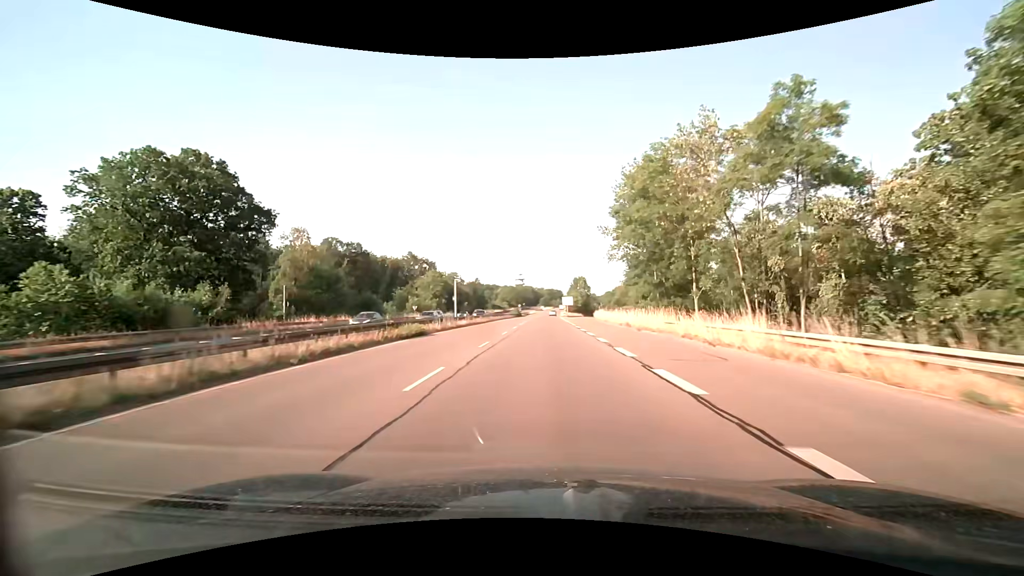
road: trunk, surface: asphalt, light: Day
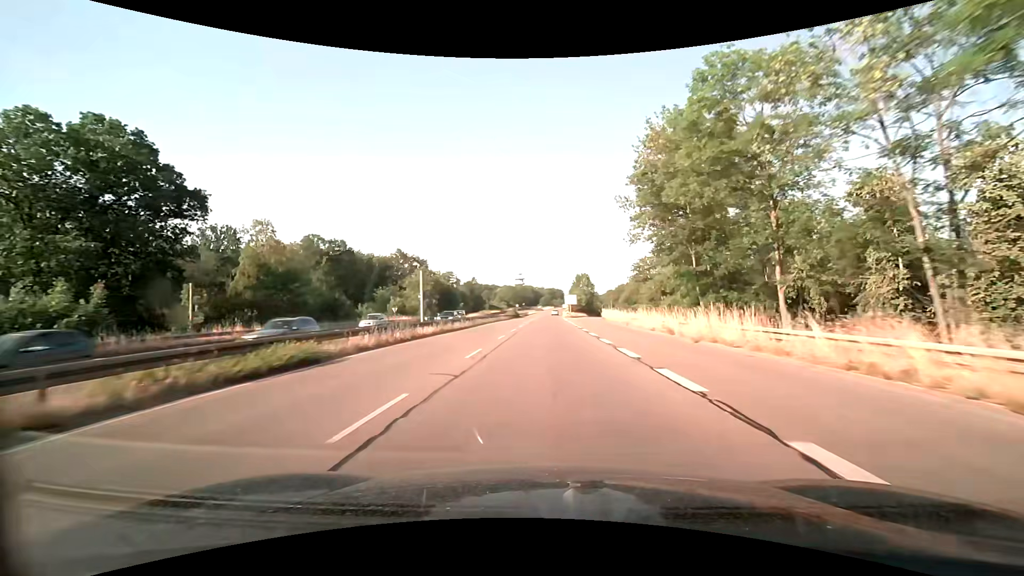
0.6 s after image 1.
(+0.1, +12.0) m; 0°
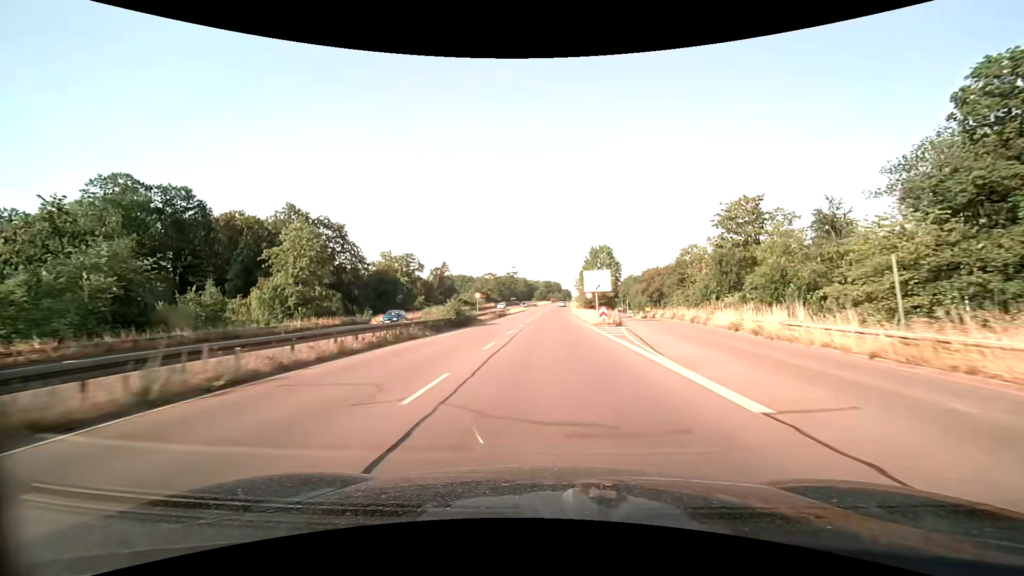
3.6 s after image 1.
(+0.4, +61.3) m; +1°
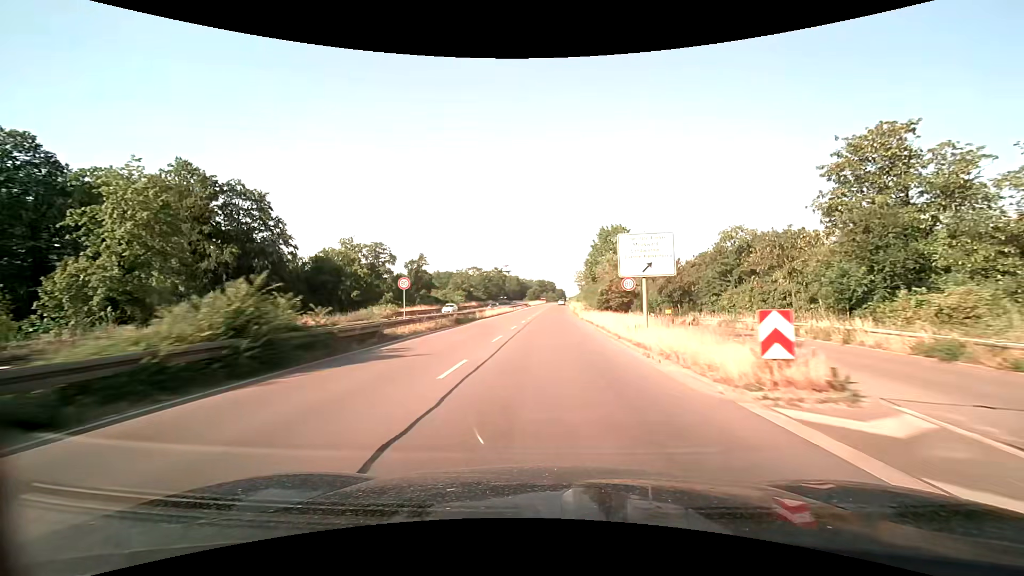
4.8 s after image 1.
(+0.1, +24.9) m; +1°
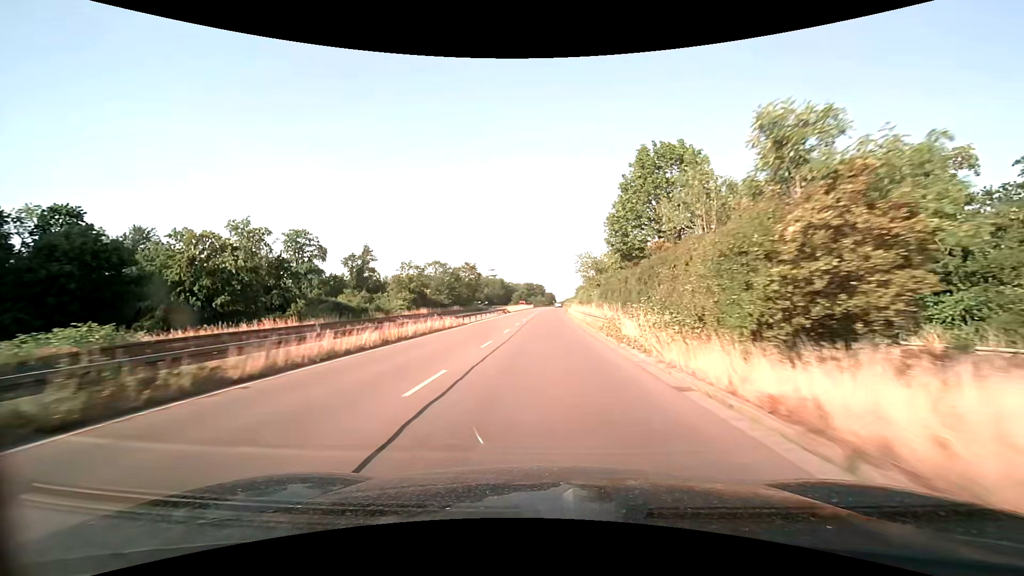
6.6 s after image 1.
(+0.5, +37.7) m; +1°
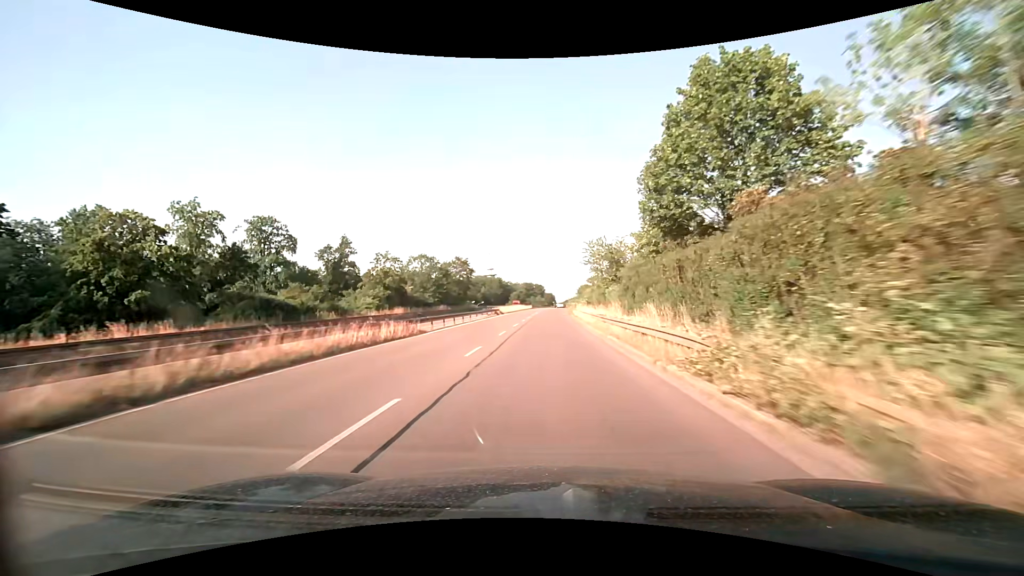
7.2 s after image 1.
(0.0, +12.6) m; 0°
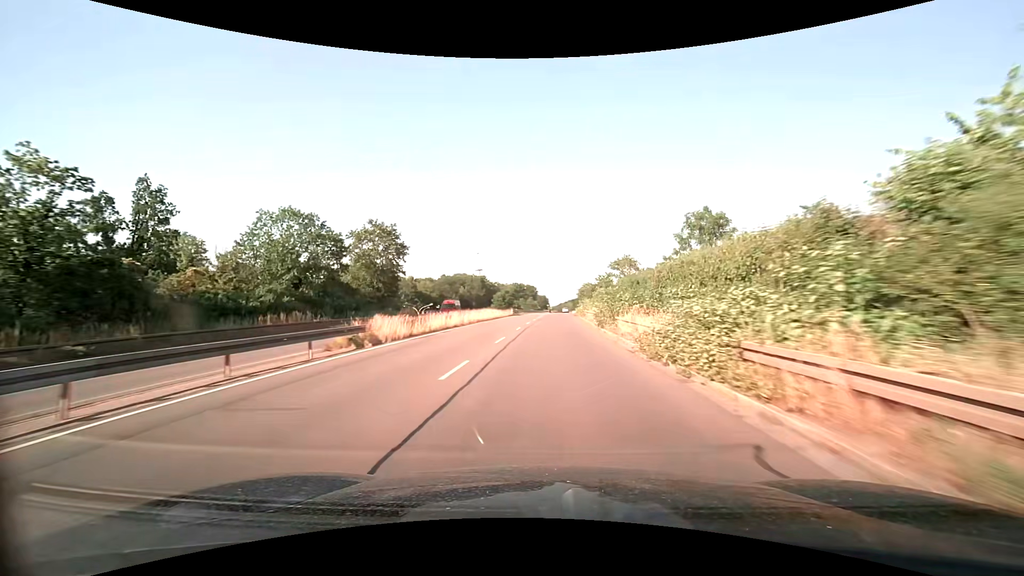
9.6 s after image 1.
(+0.4, +49.4) m; +1°
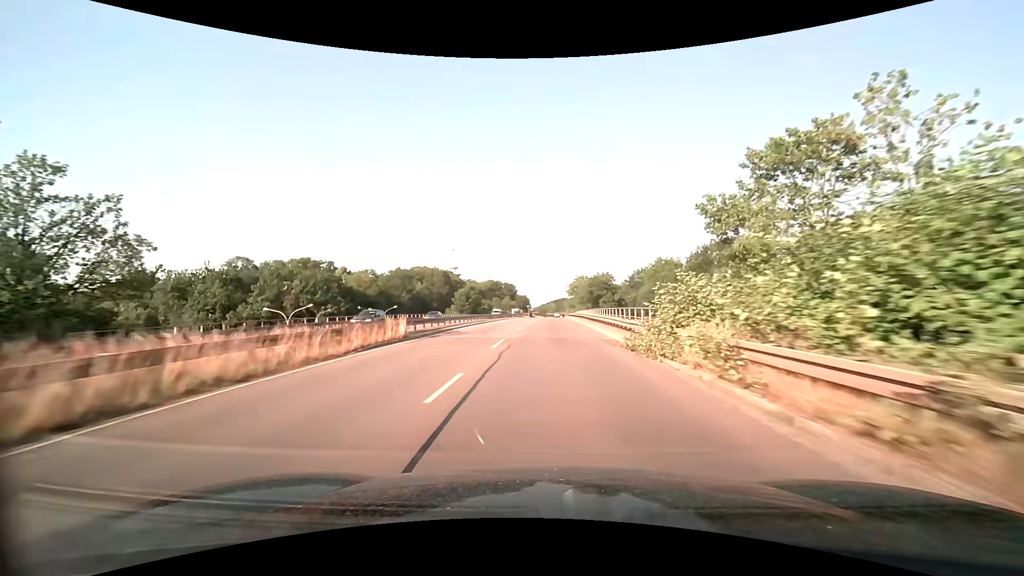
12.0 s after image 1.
(+0.5, +47.1) m; +2°
(0, +10) (0, +20) (0, +30) (0, +40) (0, +50) (+1, +60) (+1, +70) (+1, +80) (+1, +90) (+2, +100) m
